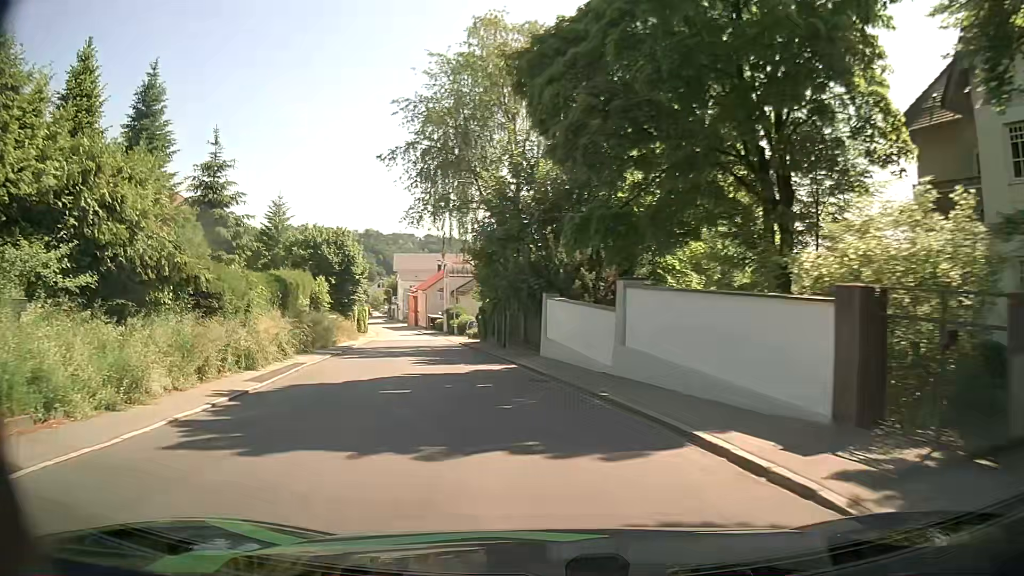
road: tertiary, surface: asphalt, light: Day
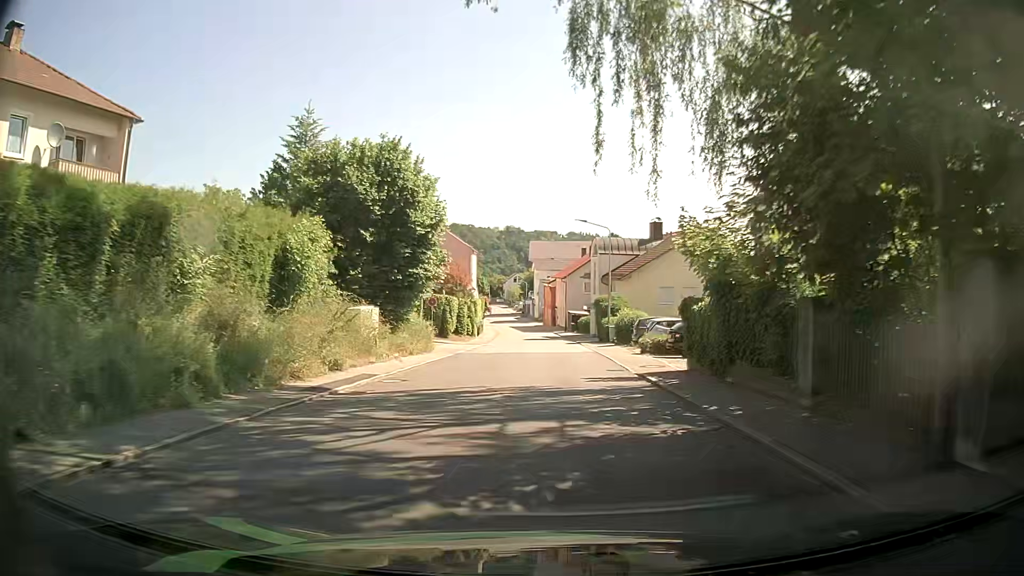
(-3.5, +25.9) m; -11°
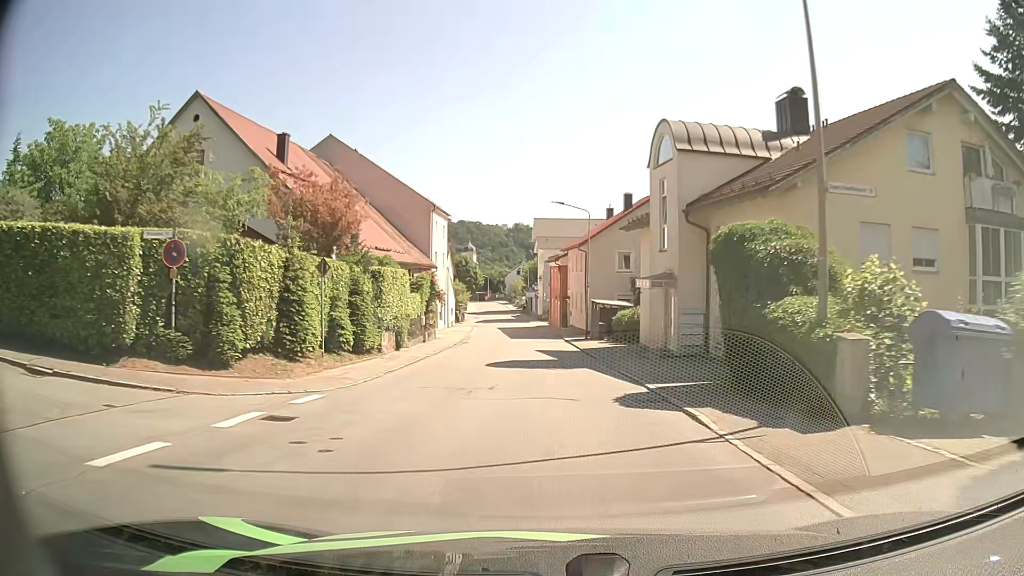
(+0.3, +33.6) m; 0°
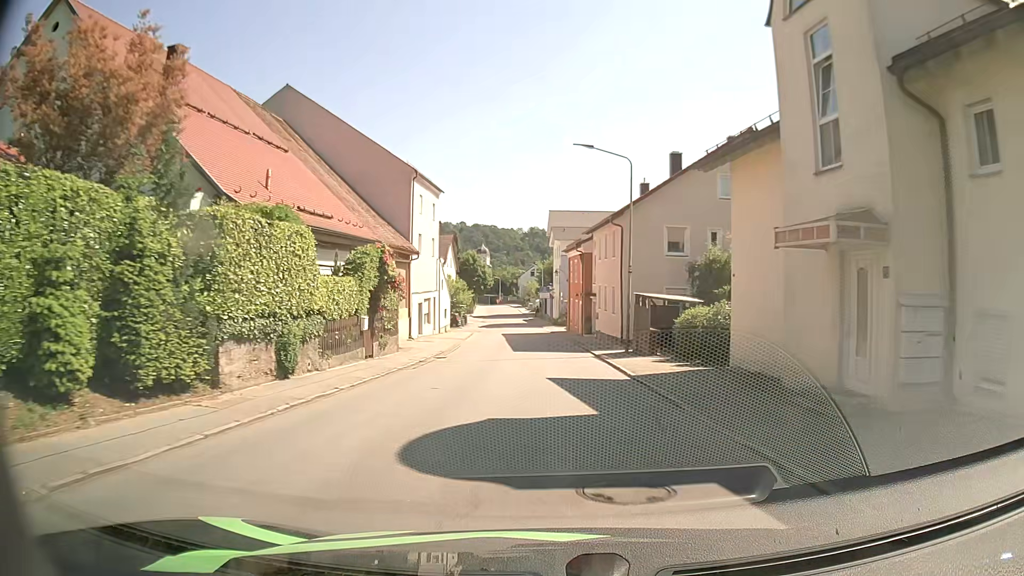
(-0.3, +13.7) m; -2°
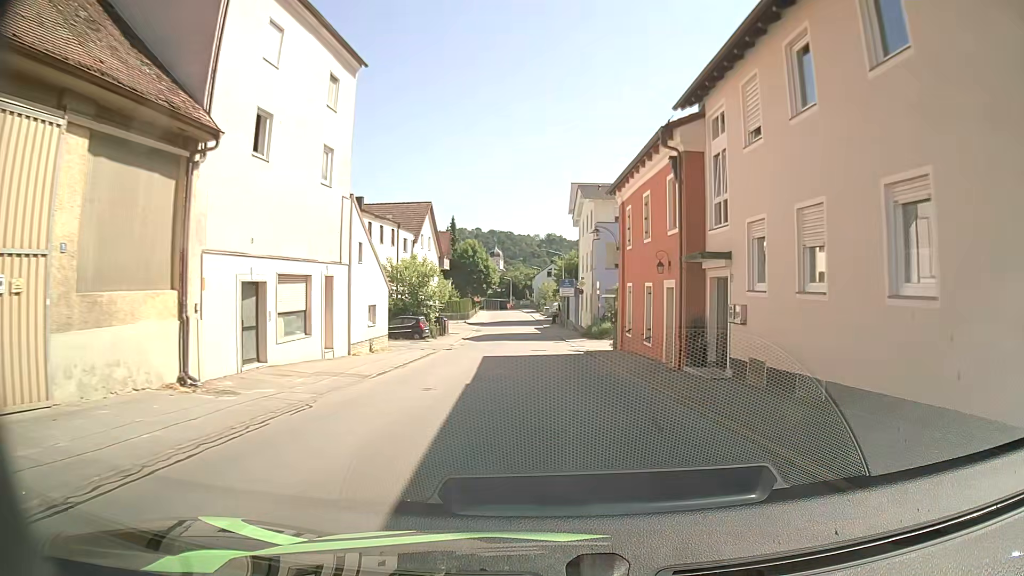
(-0.5, +27.7) m; -2°
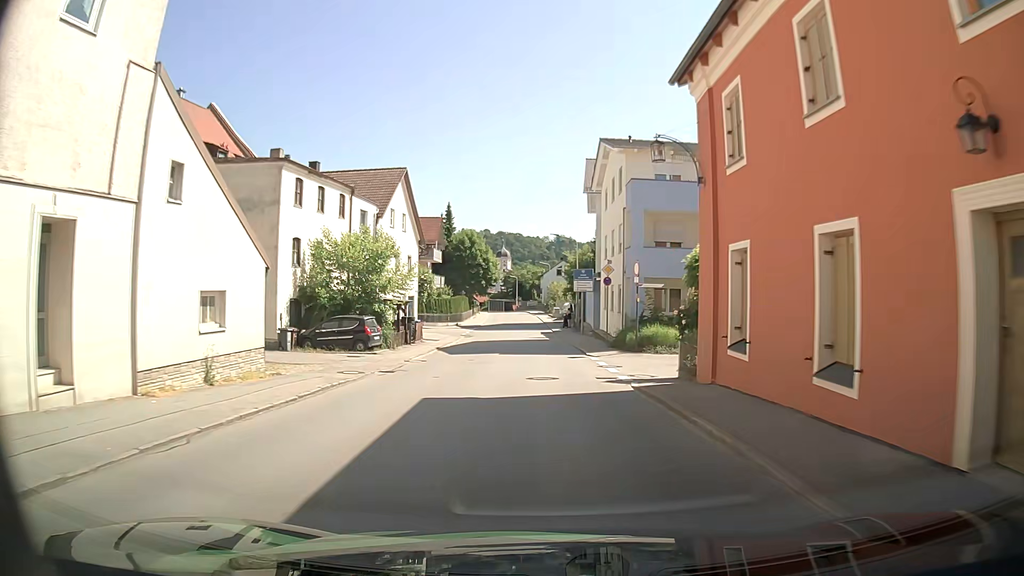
(+0.1, +14.0) m; 0°
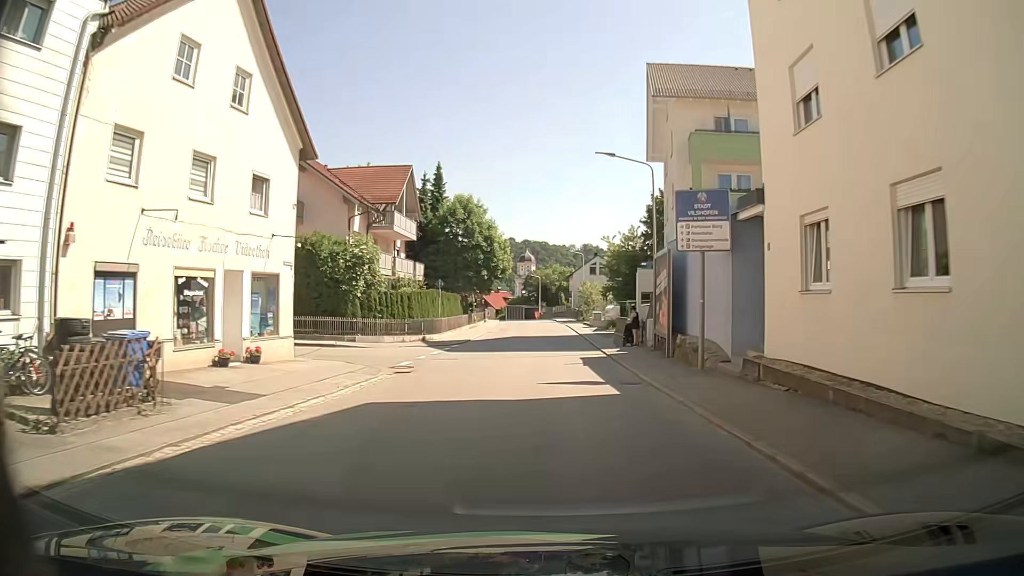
(-0.5, +28.8) m; -2°
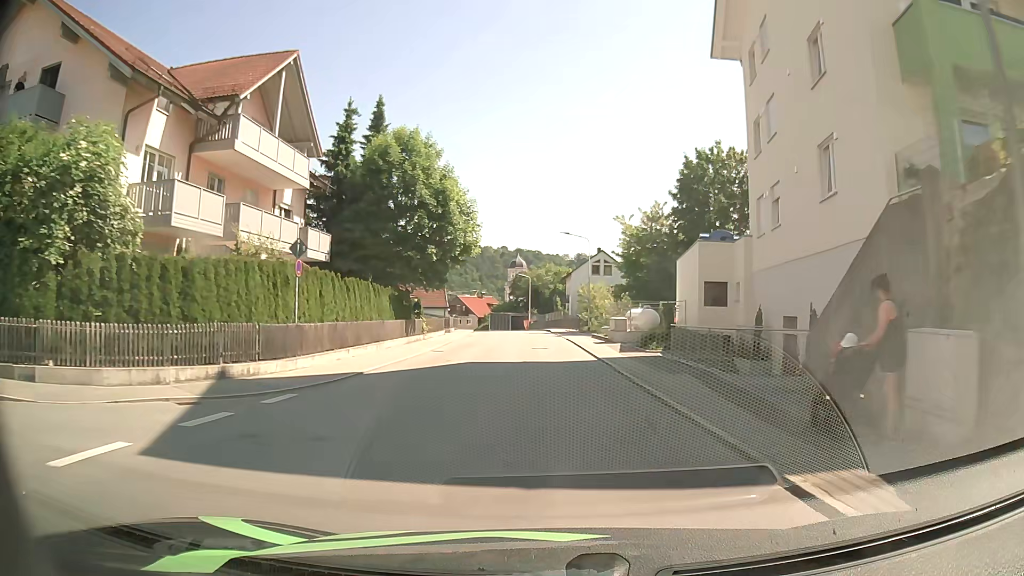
(+0.1, +21.8) m; 0°
(0, +10) (0, +20) (0, +30) (0, +40) (0, +50) (-1, +60) (-2, +70) (-4, +80) (-6, +90) (-9, +99) m
